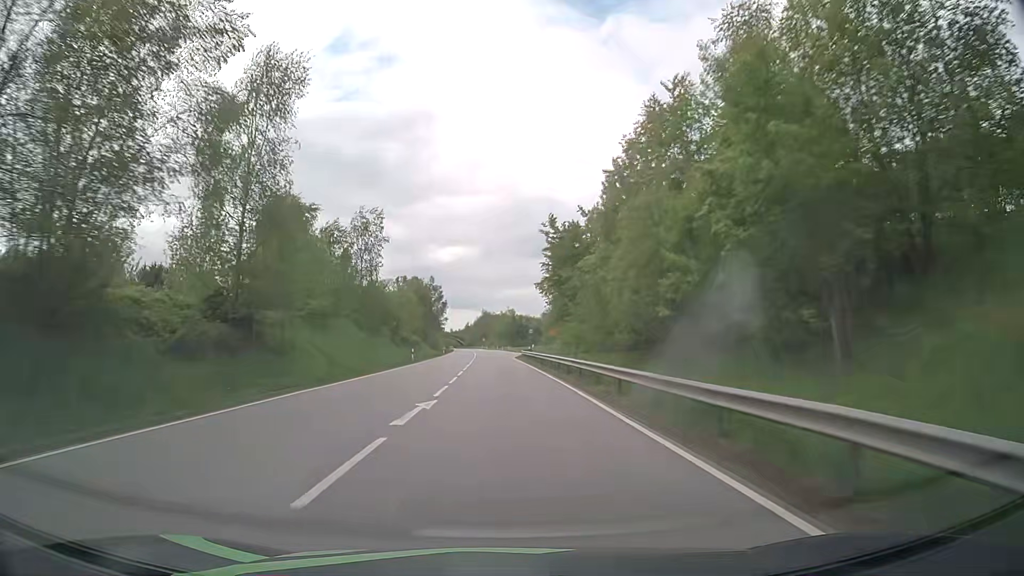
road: primary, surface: asphalt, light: Day
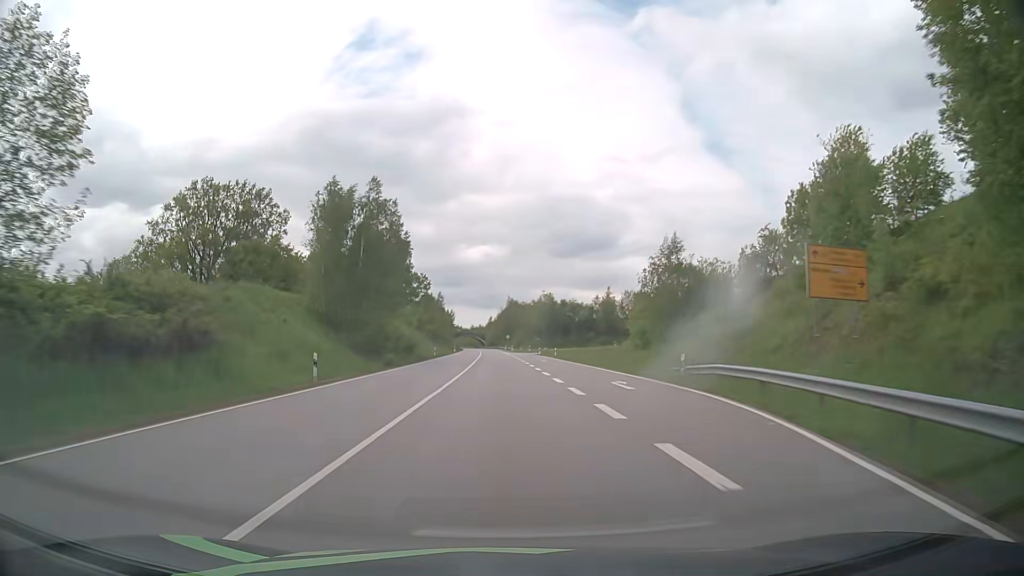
(-1.9, +78.1) m; -3°
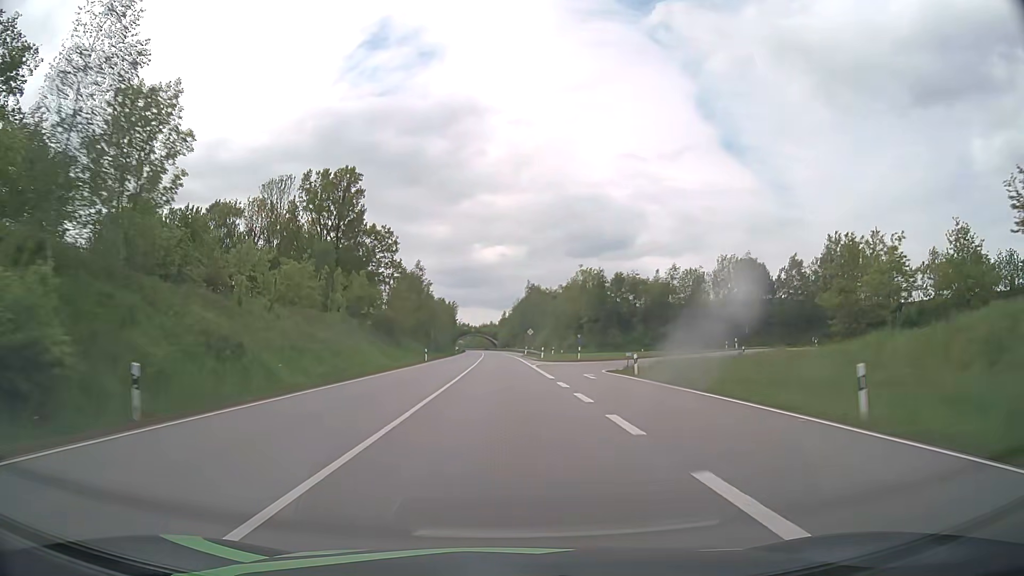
(-0.5, +62.0) m; -1°
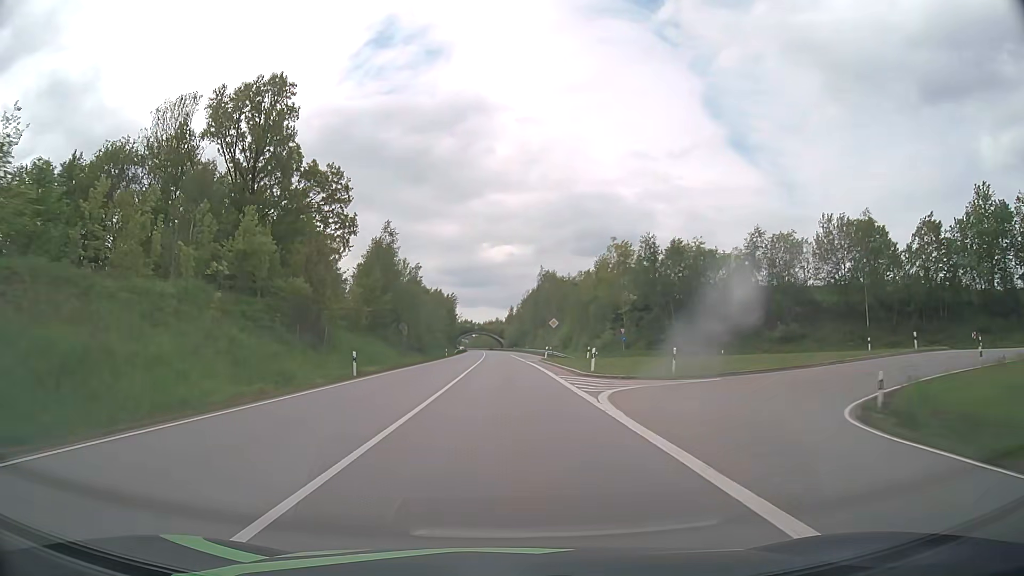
(-0.3, +31.2) m; -1°
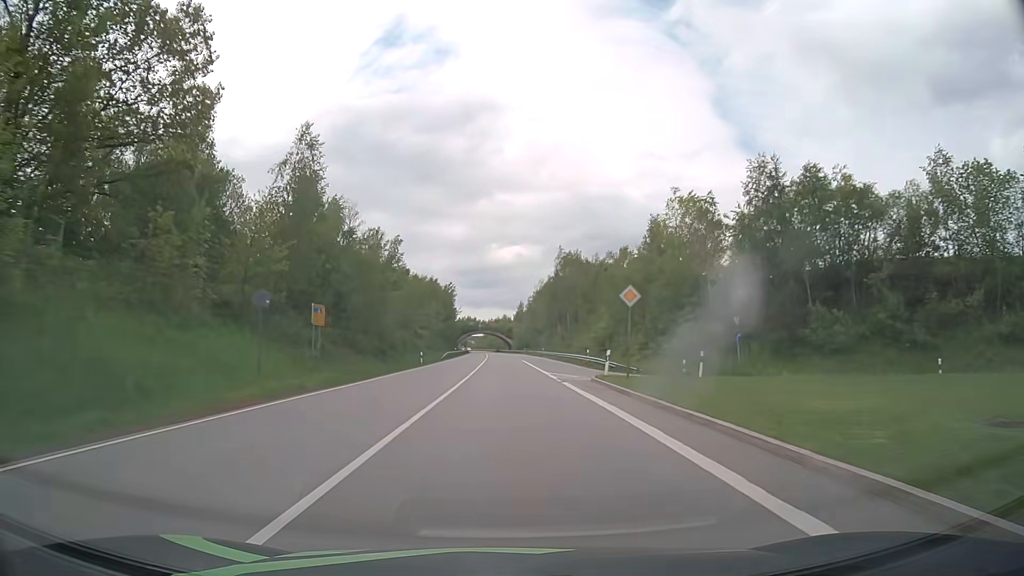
(-0.2, +31.3) m; -1°
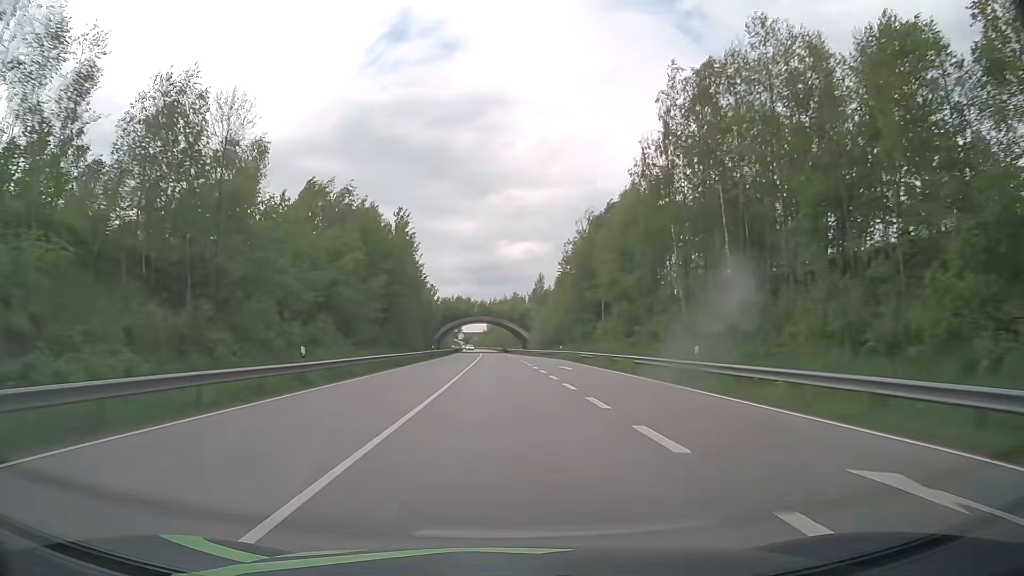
(-0.6, +78.9) m; -1°
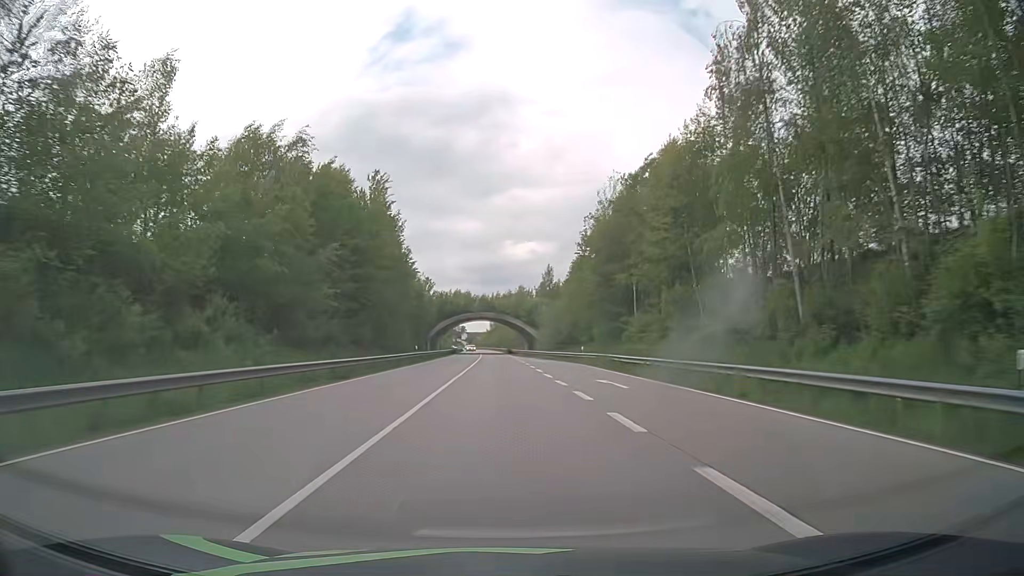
(-0.1, +15.9) m; 0°
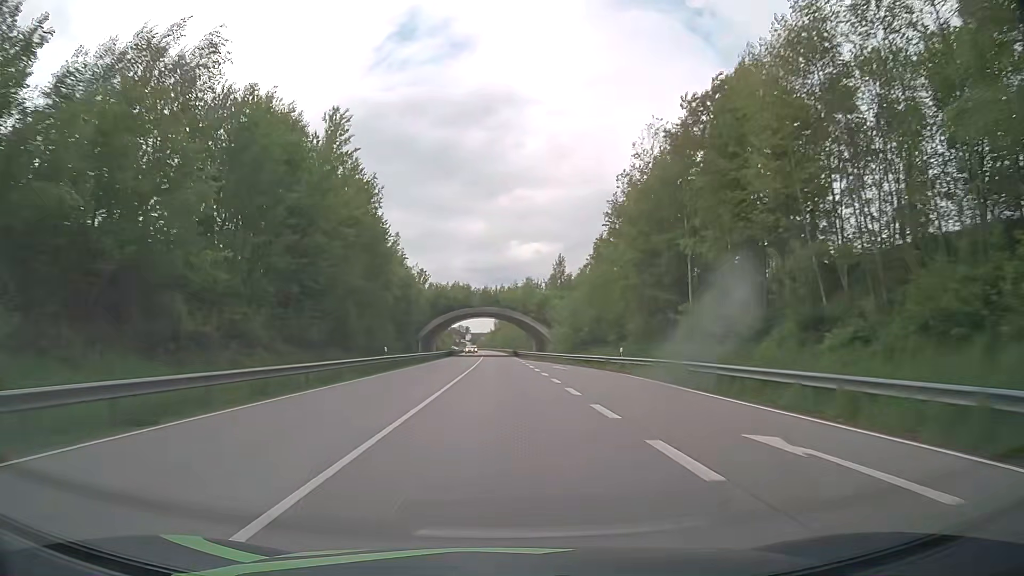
(-0.1, +15.9) m; -1°
(0, +10) (0, +20) (0, +30) (0, +40) (-1, +50) (-1, +60) (-1, +70) (-1, +80) (-1, +90) (-2, +100) m
